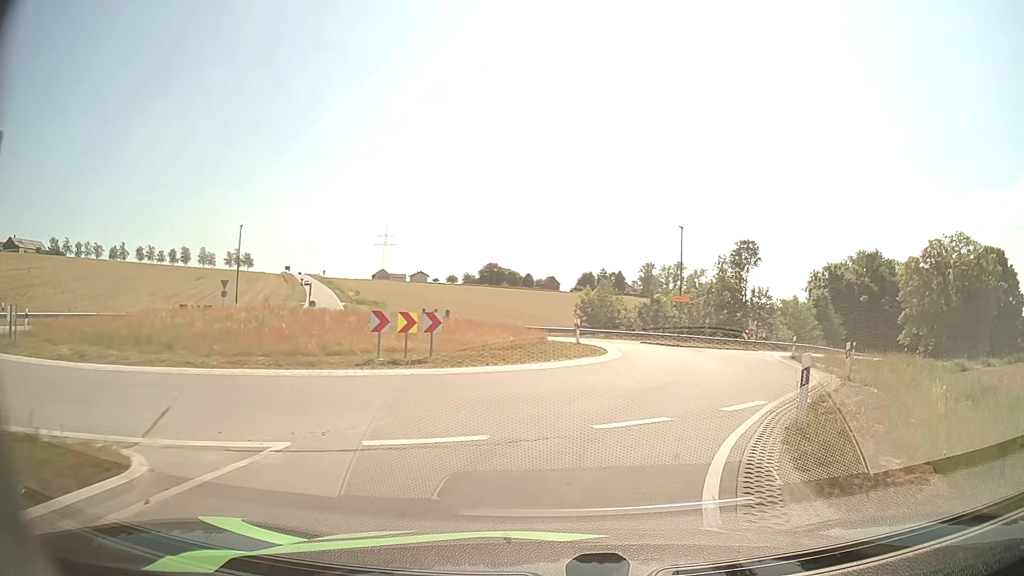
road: tertiary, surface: asphalt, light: Day
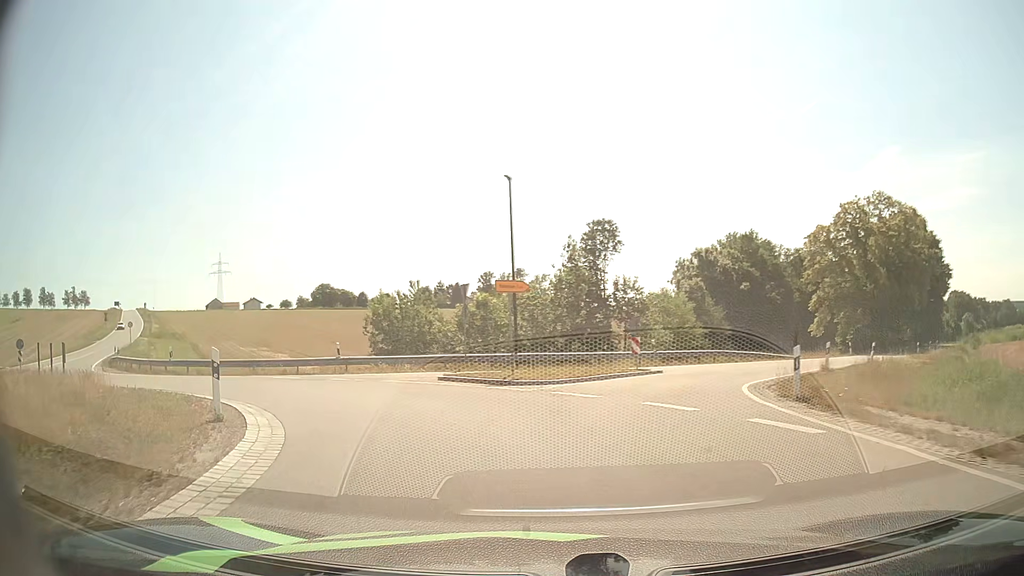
(+3.9, +18.5) m; +15°
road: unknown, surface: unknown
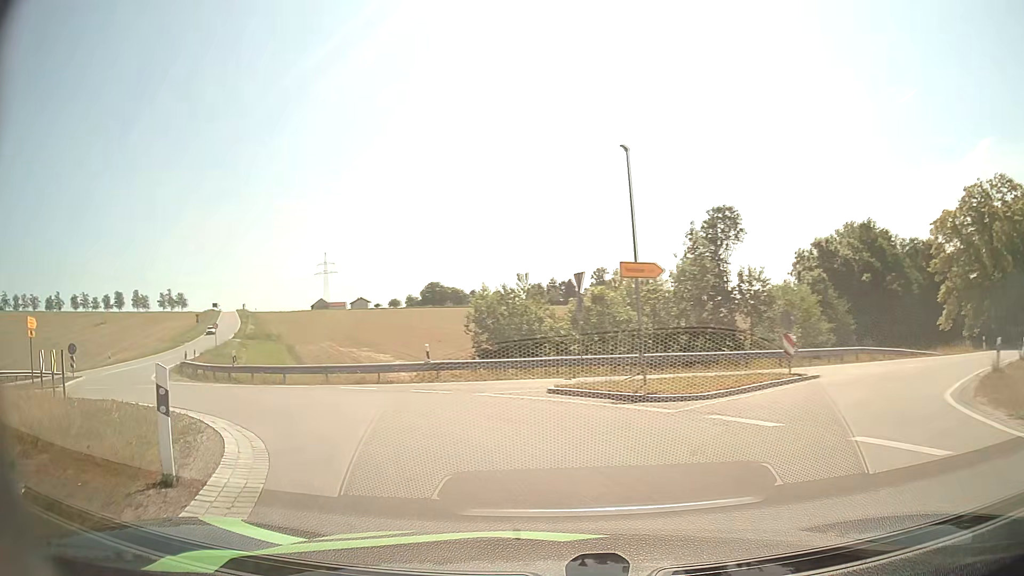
(-0.3, +4.4) m; -10°
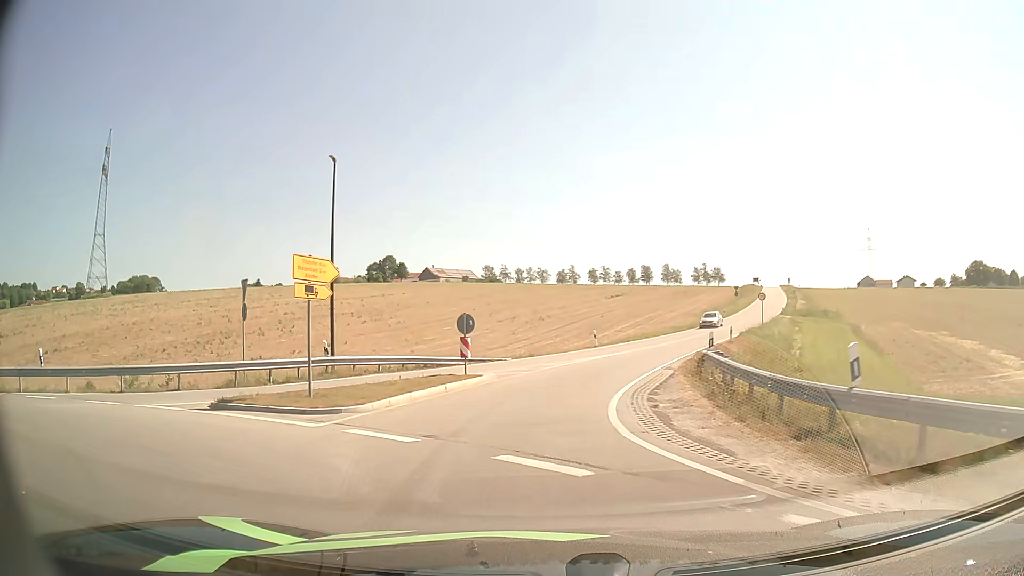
(-8.2, +16.8) m; -47°
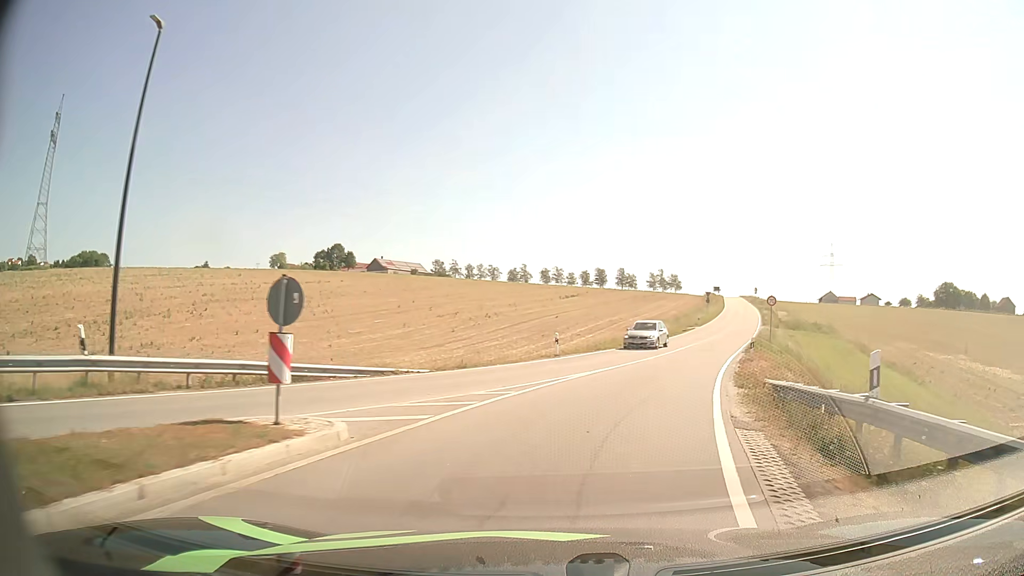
(-0.1, +12.0) m; +3°
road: tertiary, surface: asphalt
(+1, +10) (+3, +20) (+6, +29) (+9, +39) (+13, +48) (+16, +57) (+20, +67) (+23, +76) (+26, +86) (+29, +95) m
